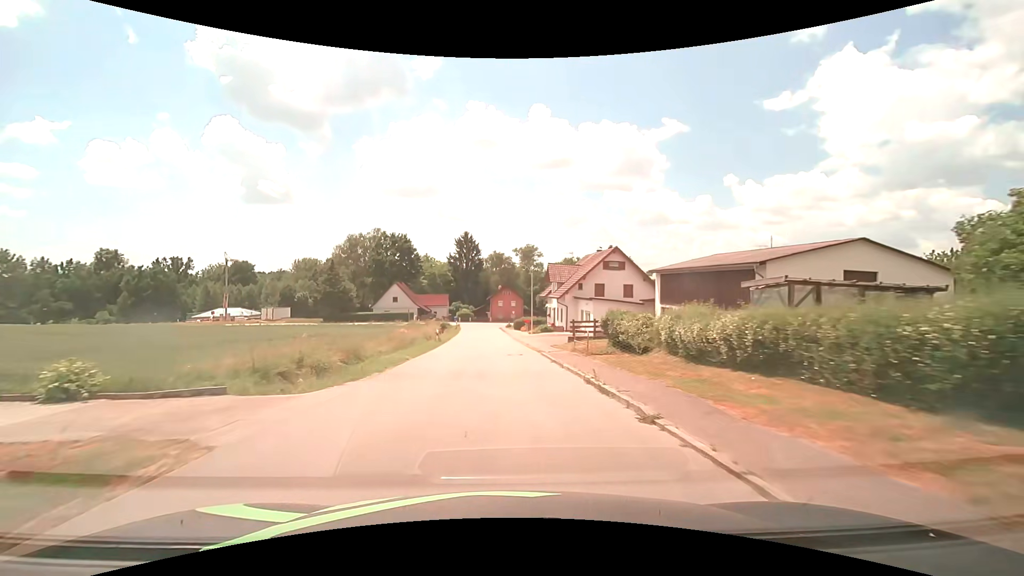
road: tertiary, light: Day
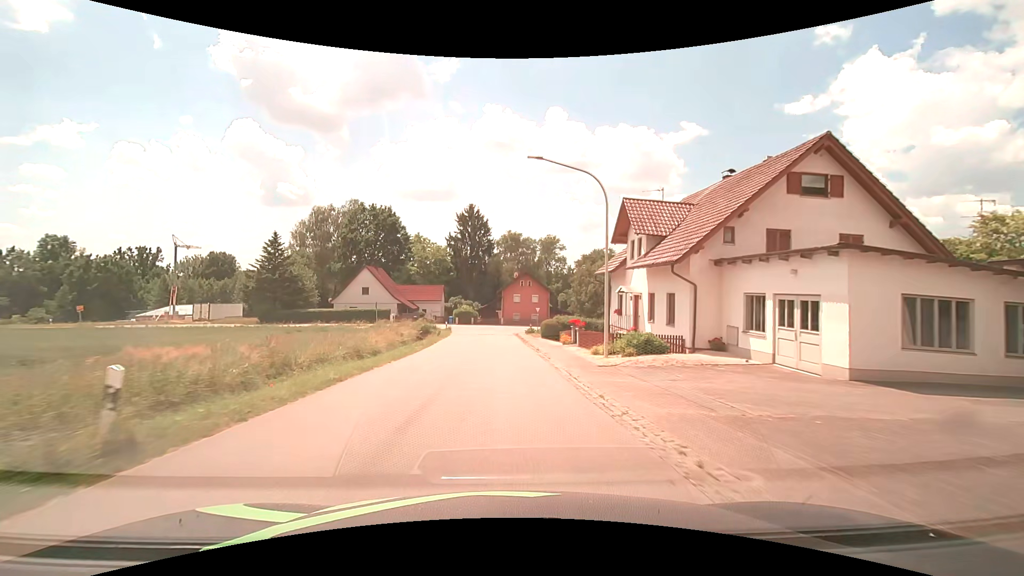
(-0.5, +31.4) m; -1°
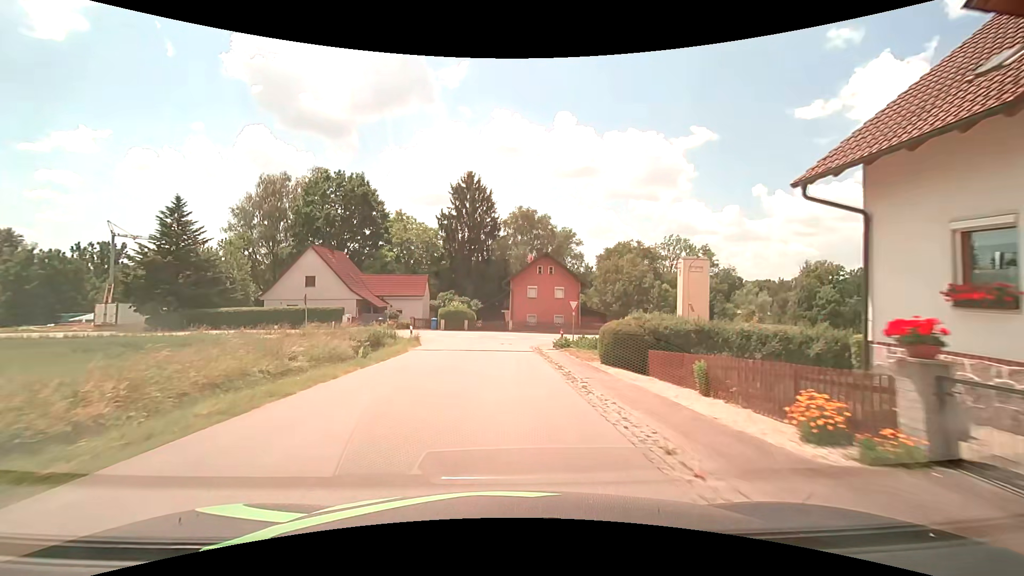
(-0.2, +22.5) m; -1°
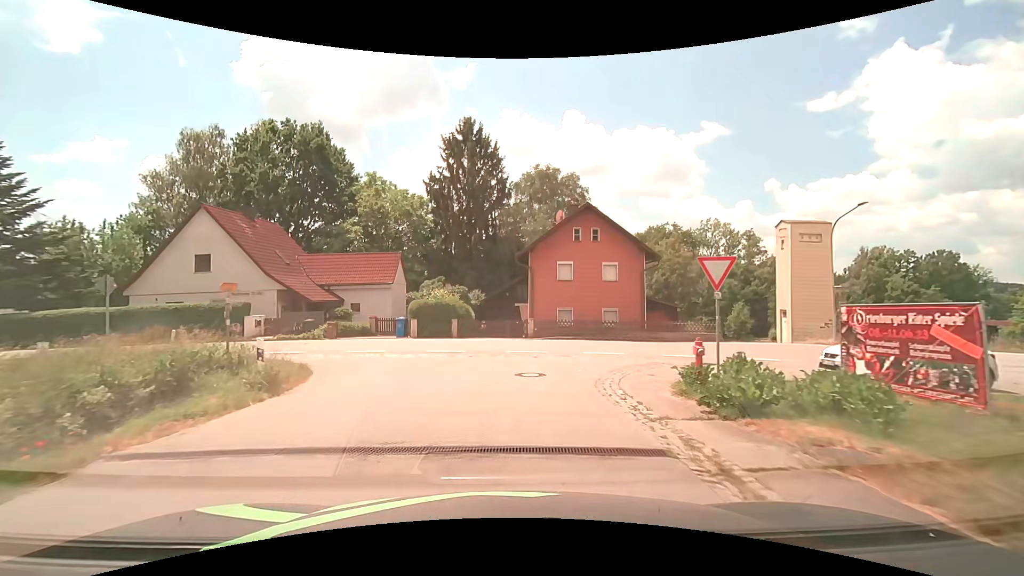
(-0.2, +18.5) m; -1°
